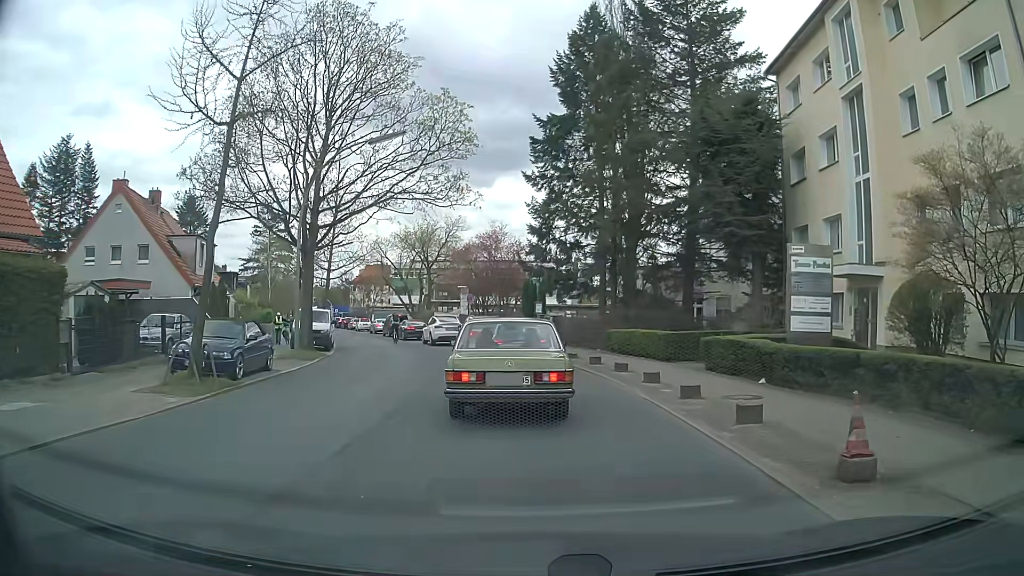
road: tertiary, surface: asphalt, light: Day
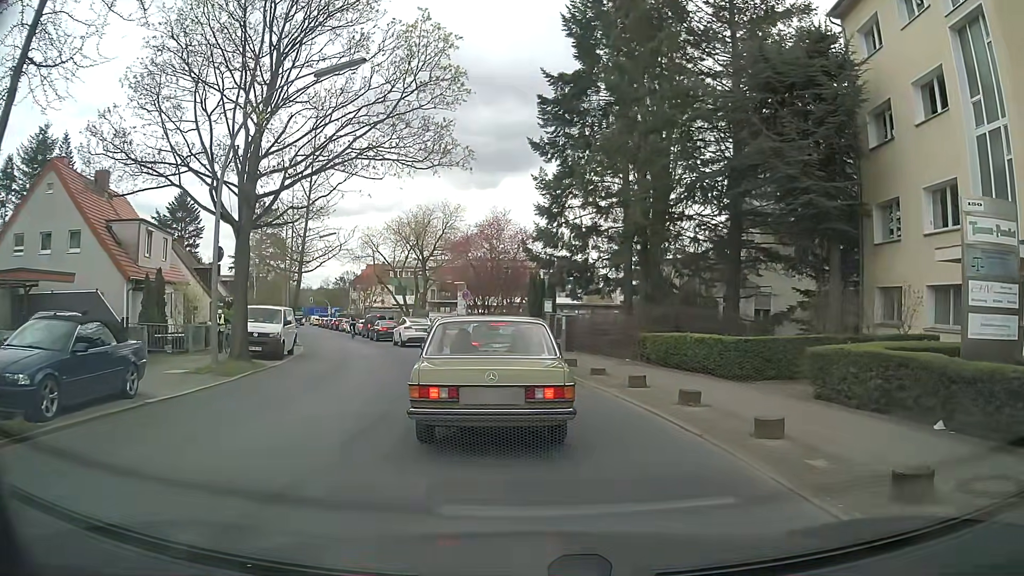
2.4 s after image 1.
(+0.2, +6.8) m; +1°
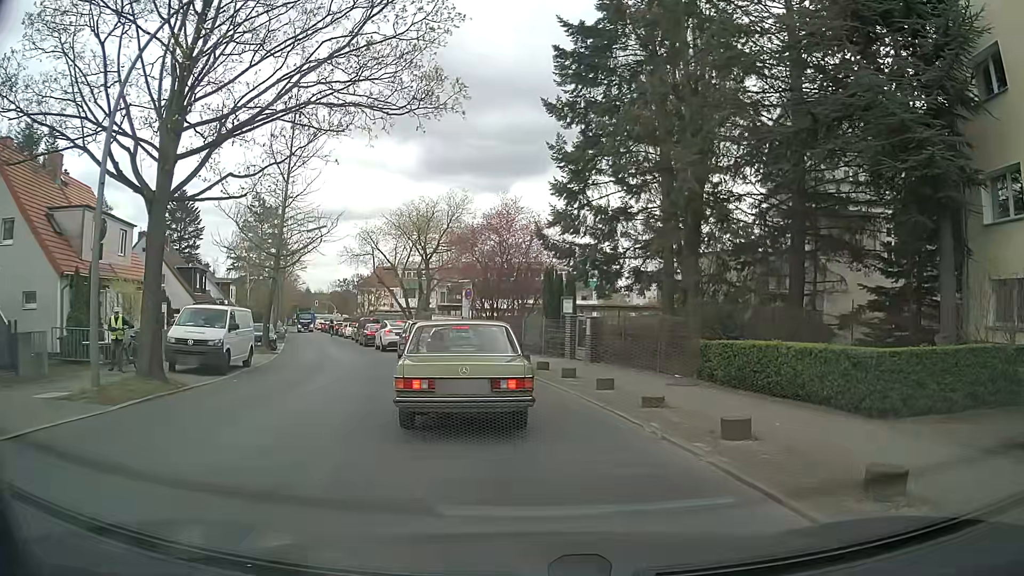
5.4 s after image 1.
(0.0, +5.8) m; -1°
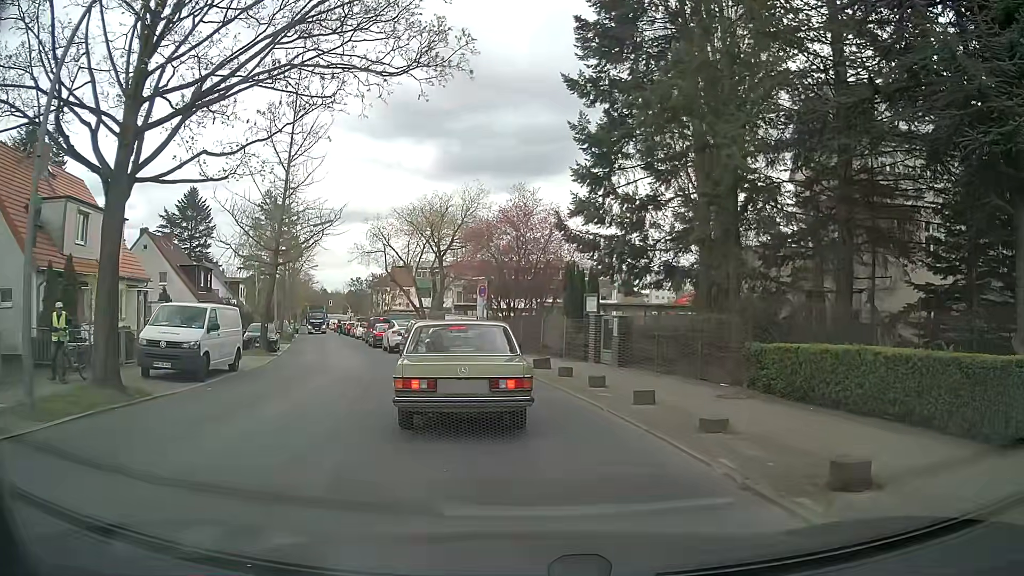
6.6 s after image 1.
(-0.1, +2.5) m; -3°
